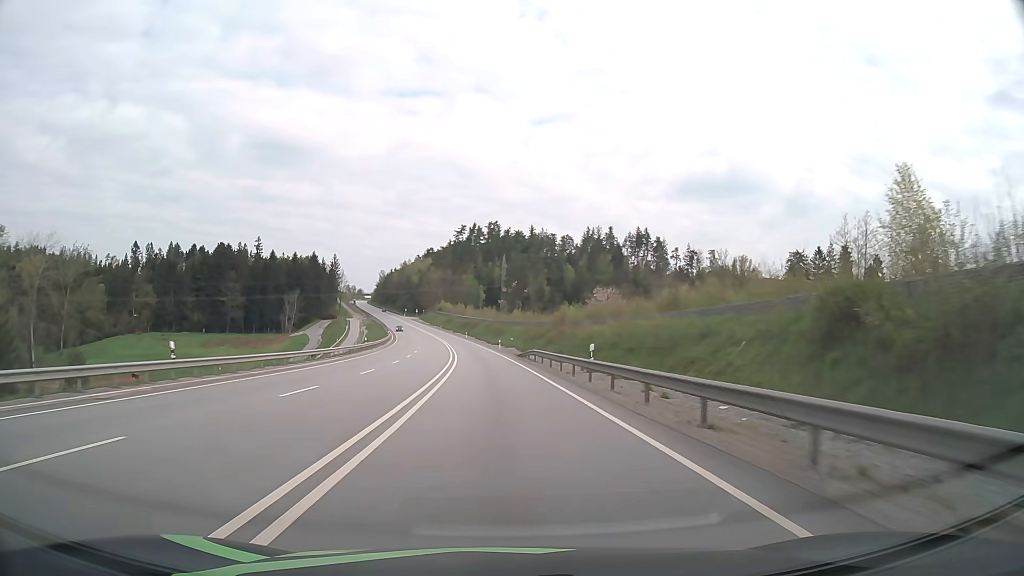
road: primary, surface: asphalt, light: Day
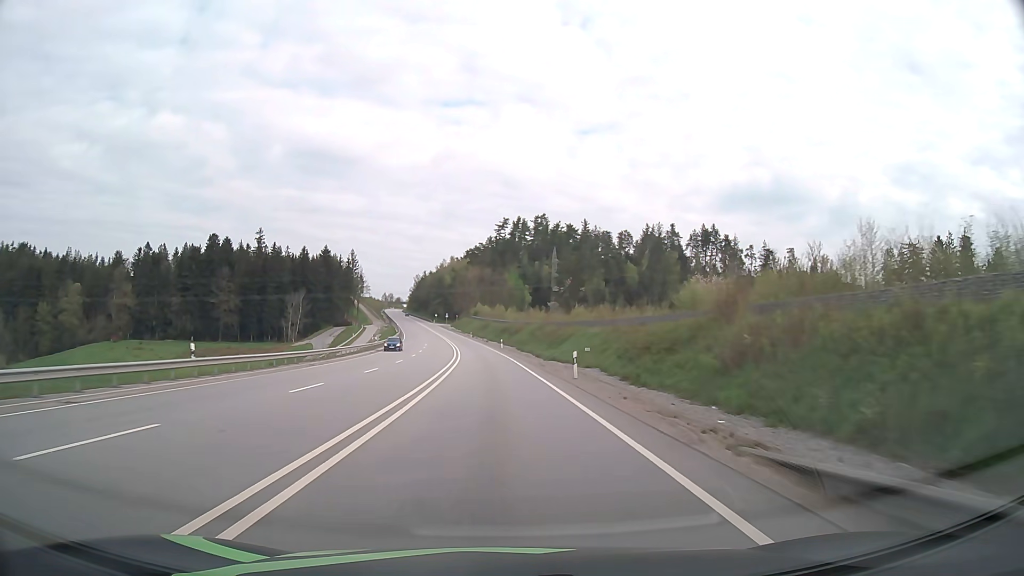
(-1.5, +46.9) m; -4°
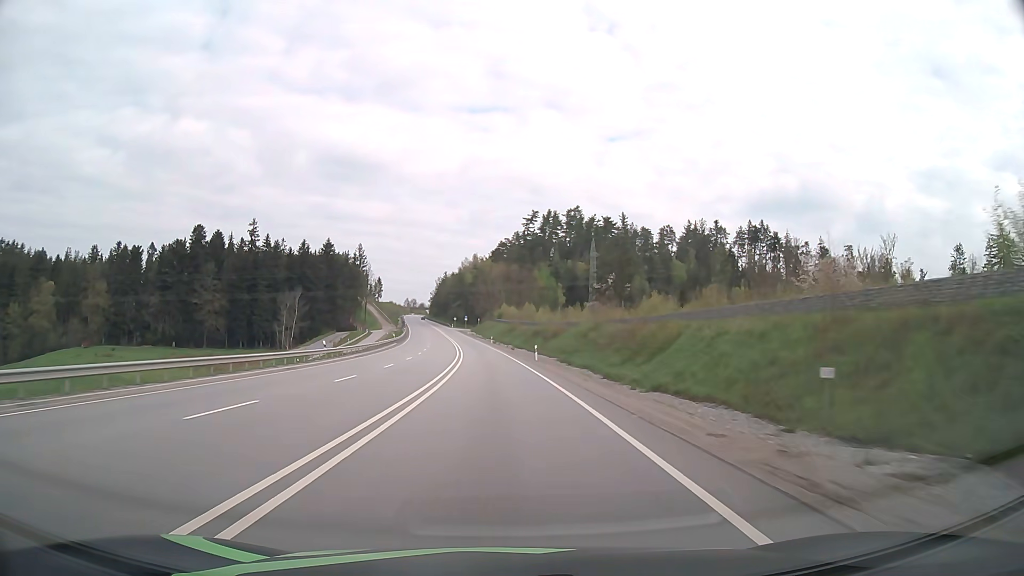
(-0.7, +31.2) m; -2°
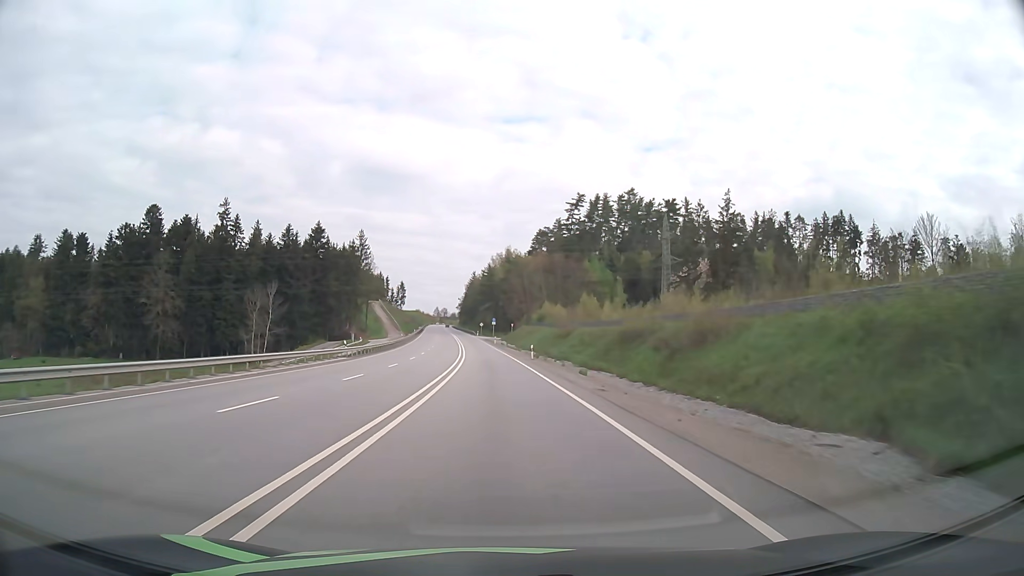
(-1.3, +46.8) m; -3°
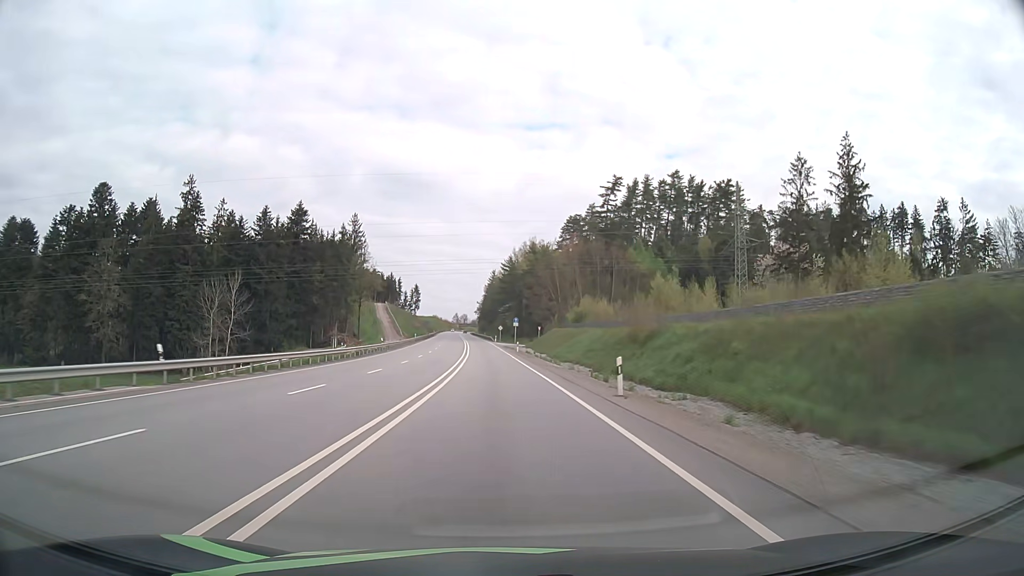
(-0.5, +31.2) m; -2°
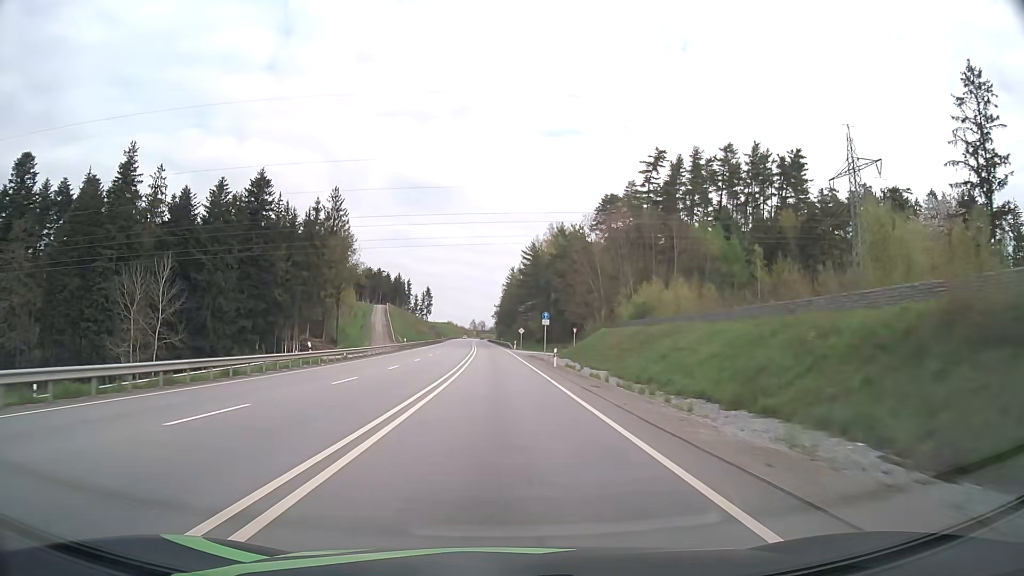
(-0.5, +31.2) m; -2°
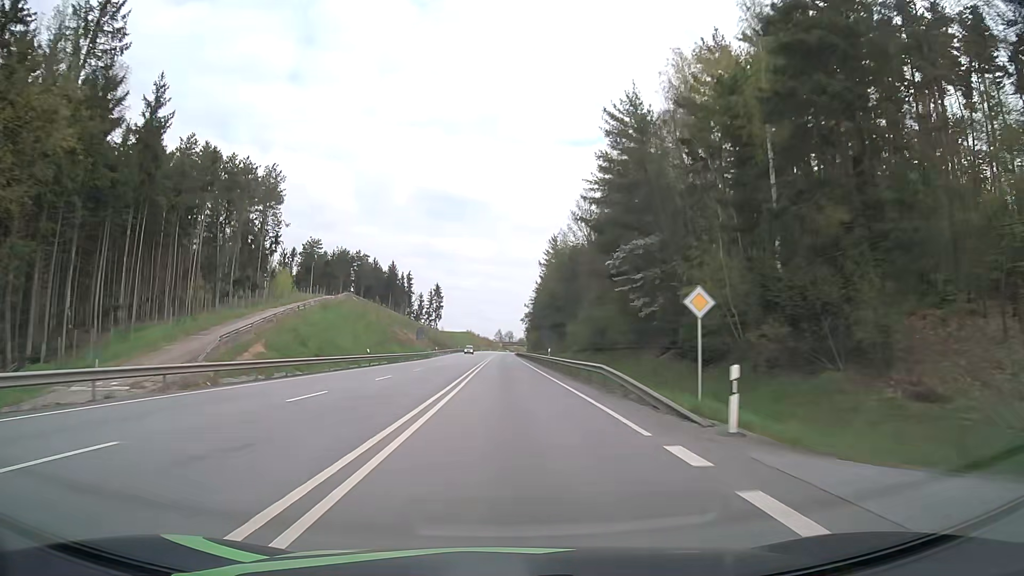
(-1.9, +77.9) m; -2°
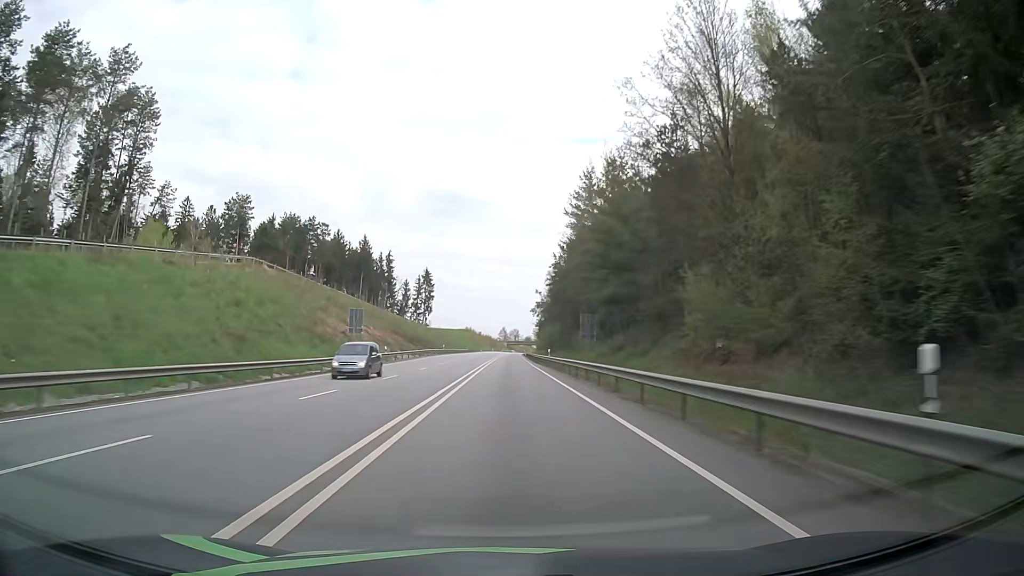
(-0.1, +47.0) m; 0°
(0, +10) (0, +20) (0, +30) (0, +40) (0, +50) (0, +60) (0, +70) (0, +80) (0, +90) (0, +100) m
